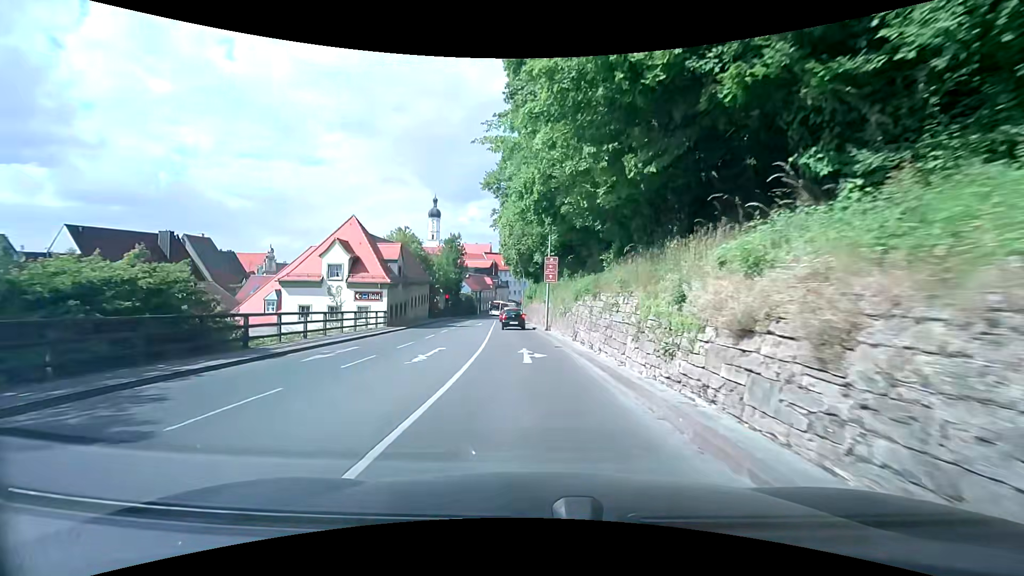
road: secondary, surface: asphalt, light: Day
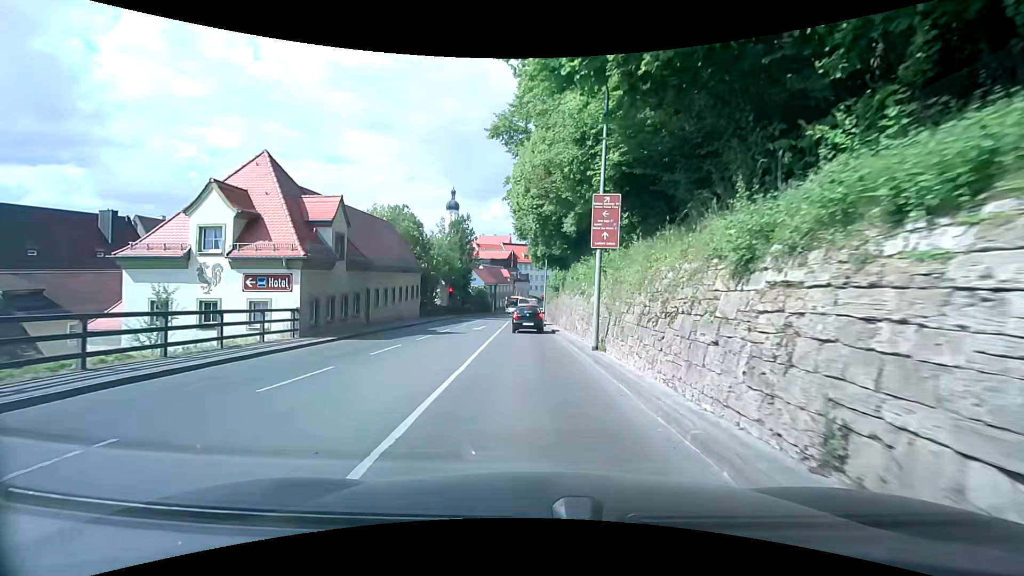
(-0.3, +15.6) m; -2°
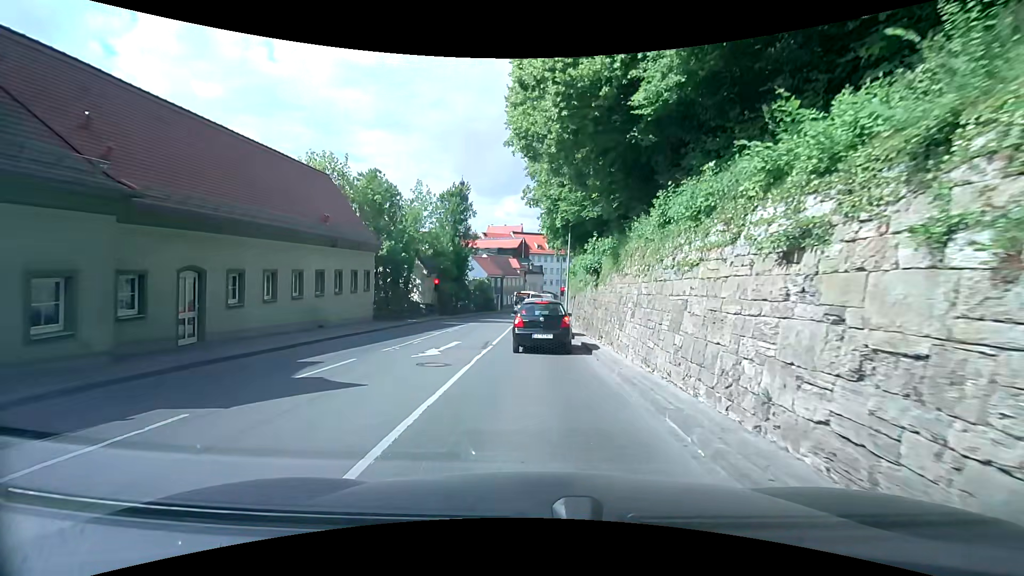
(-0.3, +16.6) m; 0°
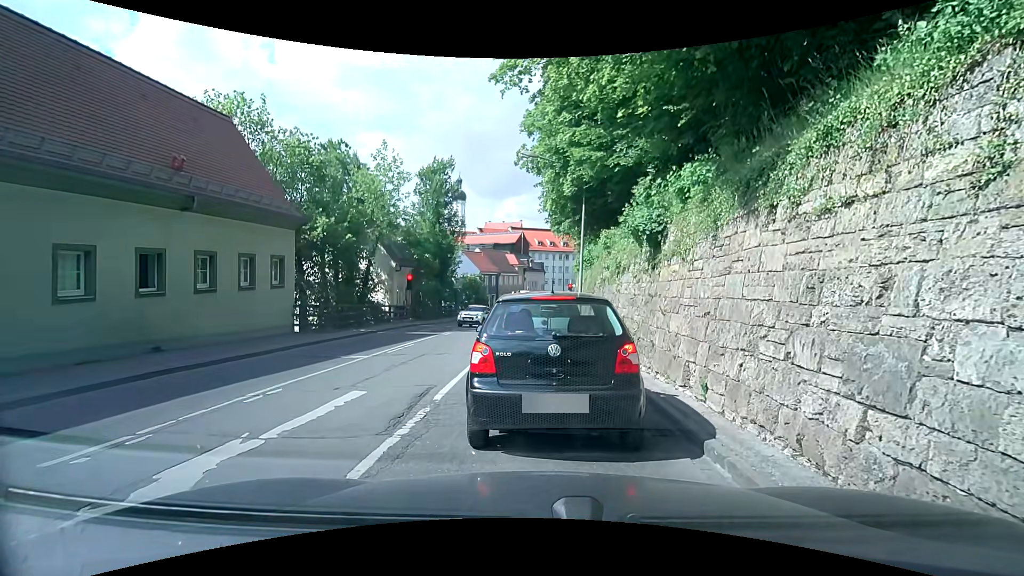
(-0.4, +9.5) m; -2°
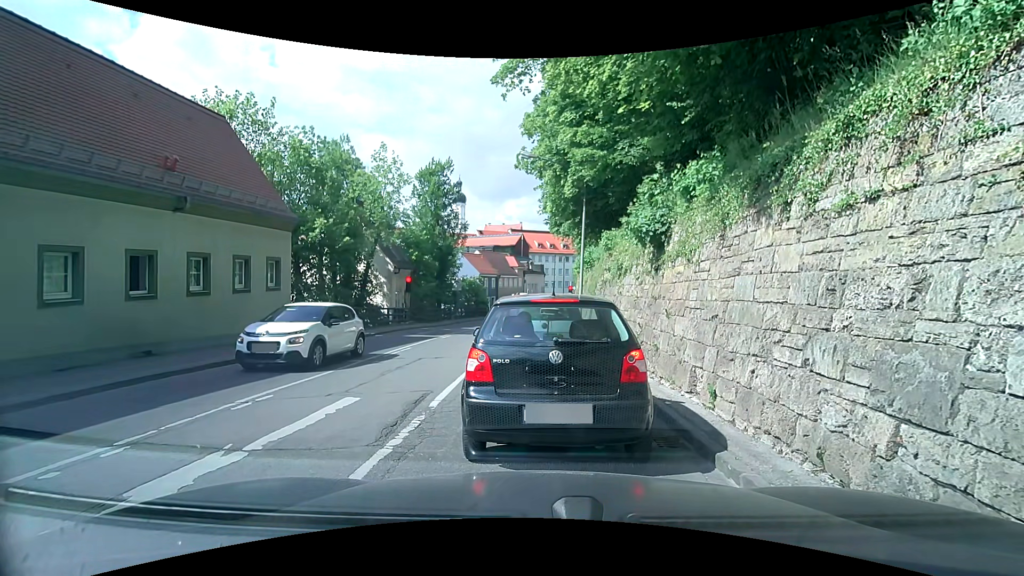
(0.0, +0.4) m; 0°
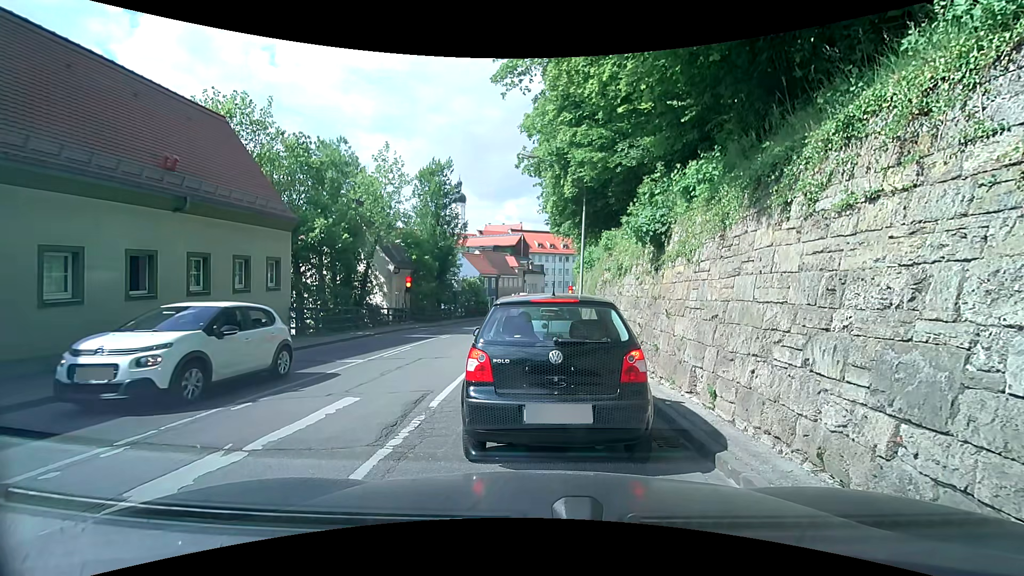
(0.0, 0.0) m; 0°
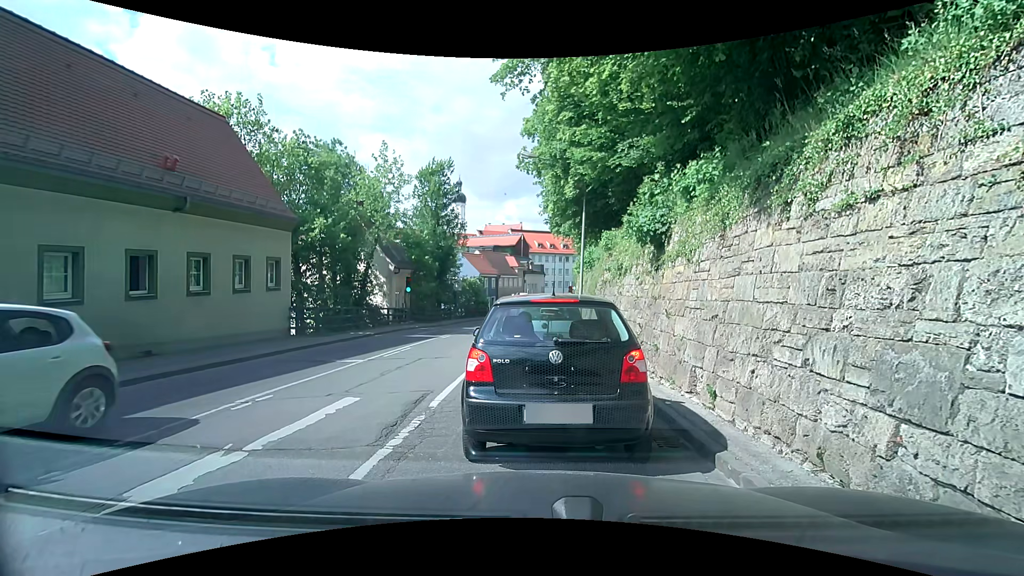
(0.0, 0.0) m; 0°
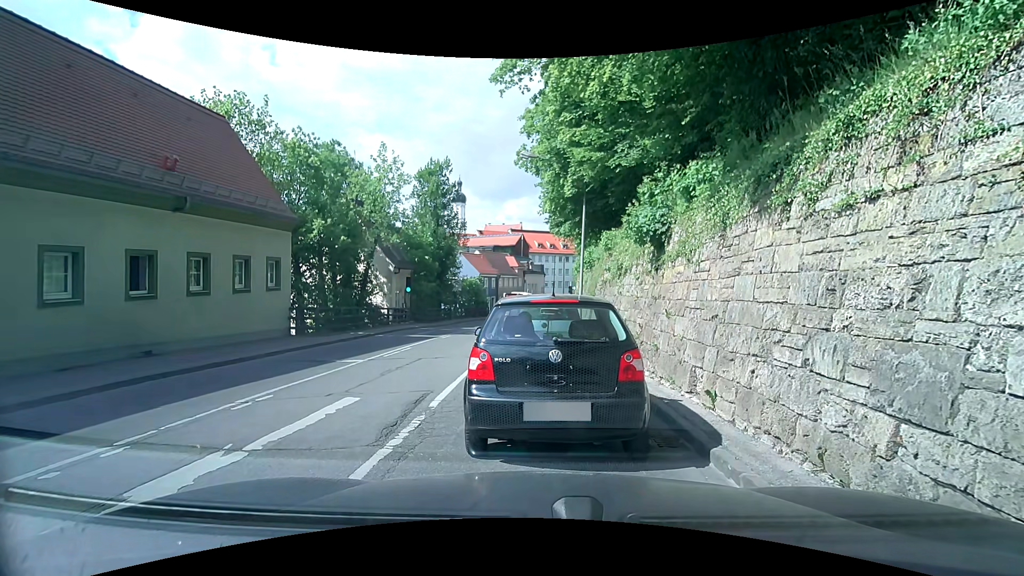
(0.0, 0.0) m; 0°
